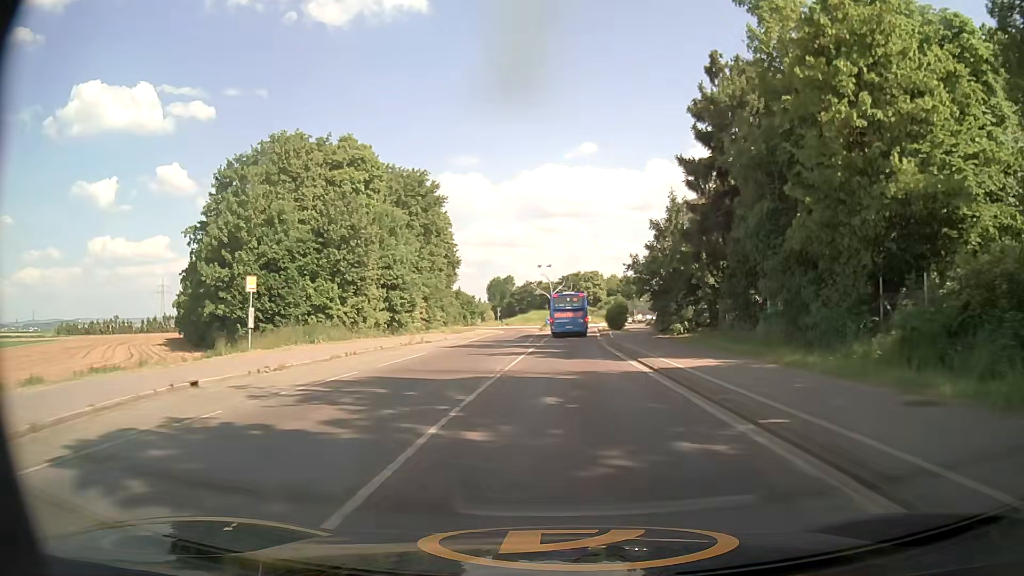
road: secondary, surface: asphalt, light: Day
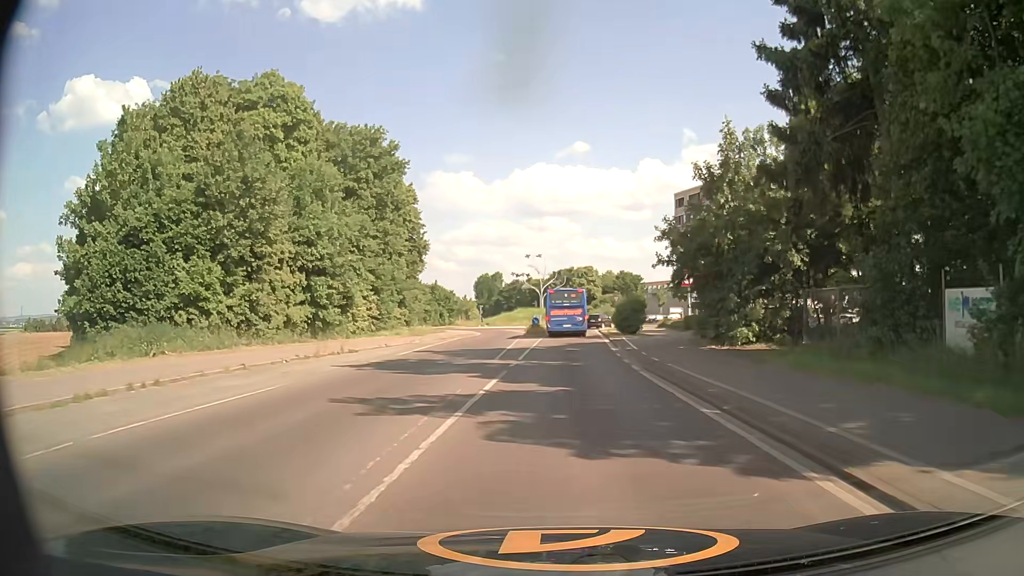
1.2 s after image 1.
(+0.2, +15.4) m; +1°
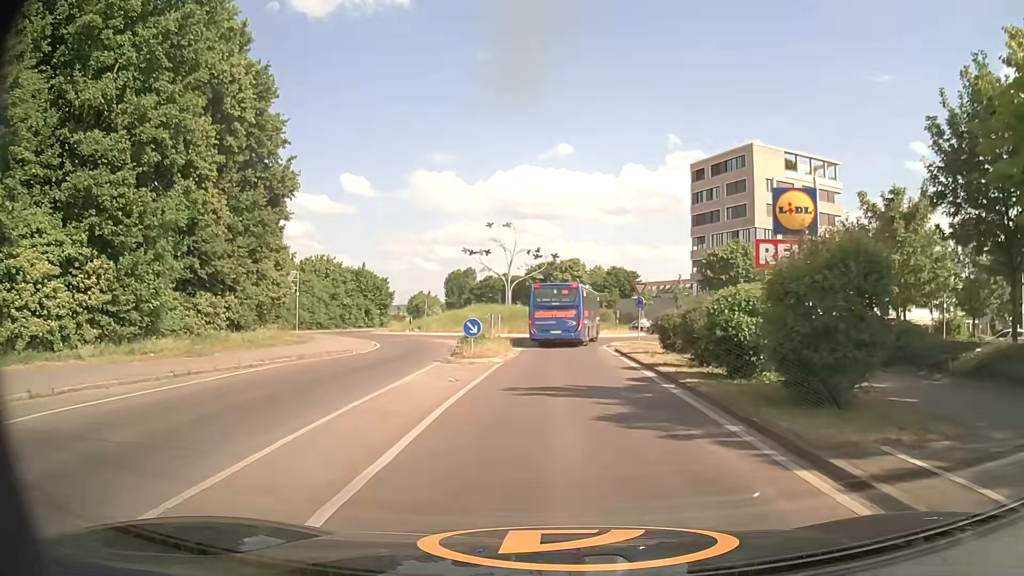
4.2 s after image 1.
(+0.6, +31.0) m; +2°
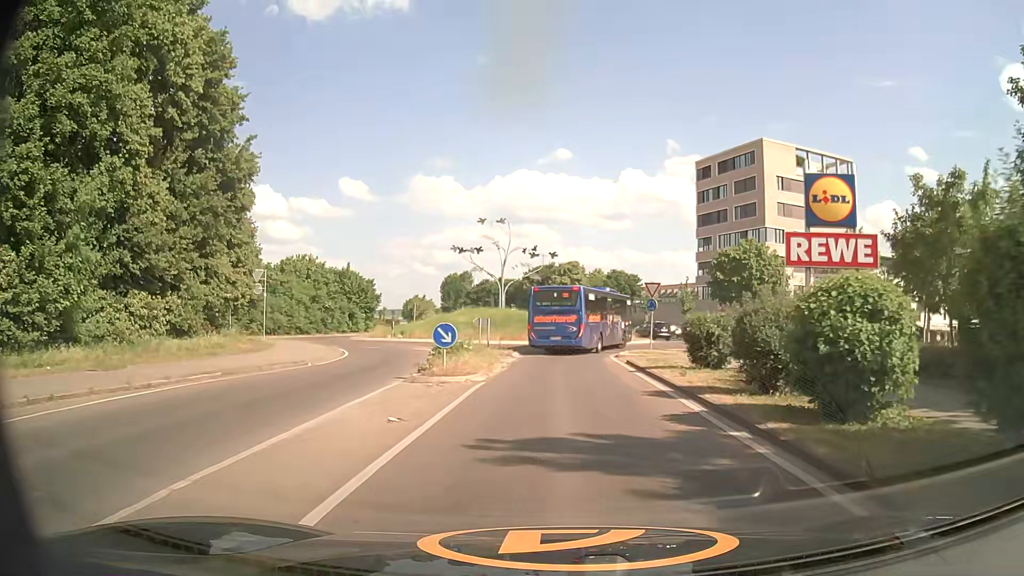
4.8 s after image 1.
(0.0, +5.1) m; +1°
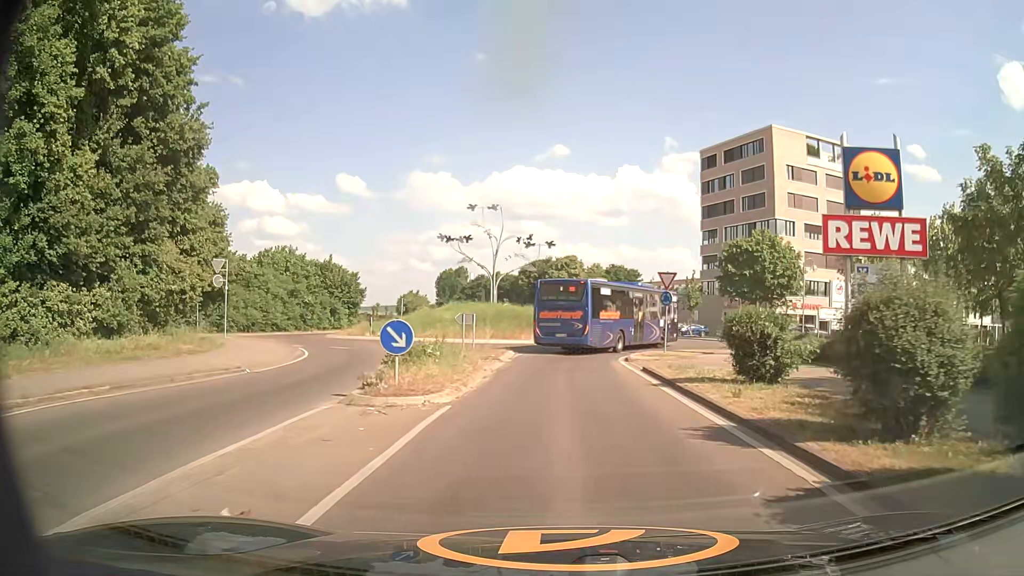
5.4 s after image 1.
(0.0, +4.8) m; 0°
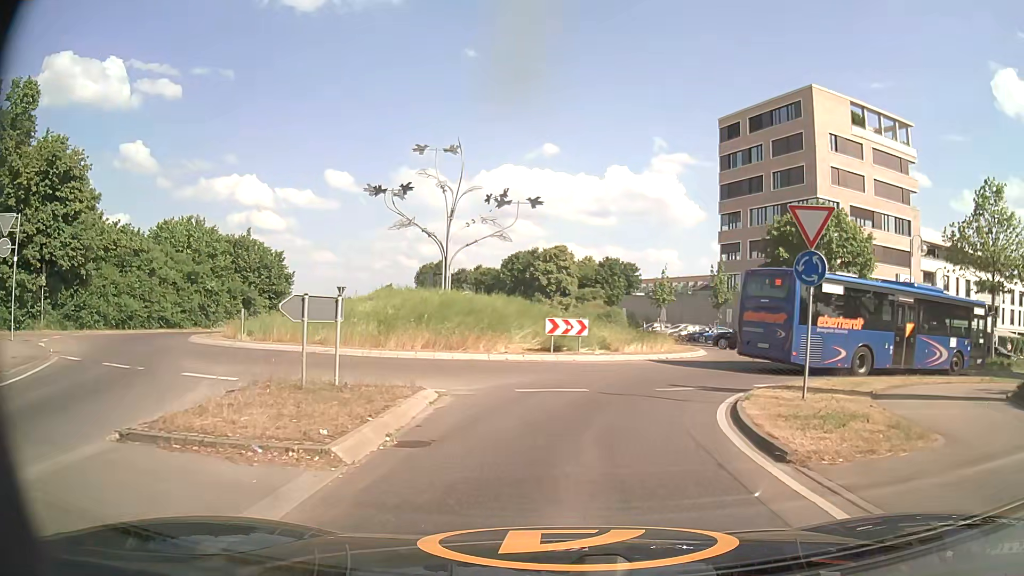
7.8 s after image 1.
(+0.1, +16.1) m; +1°
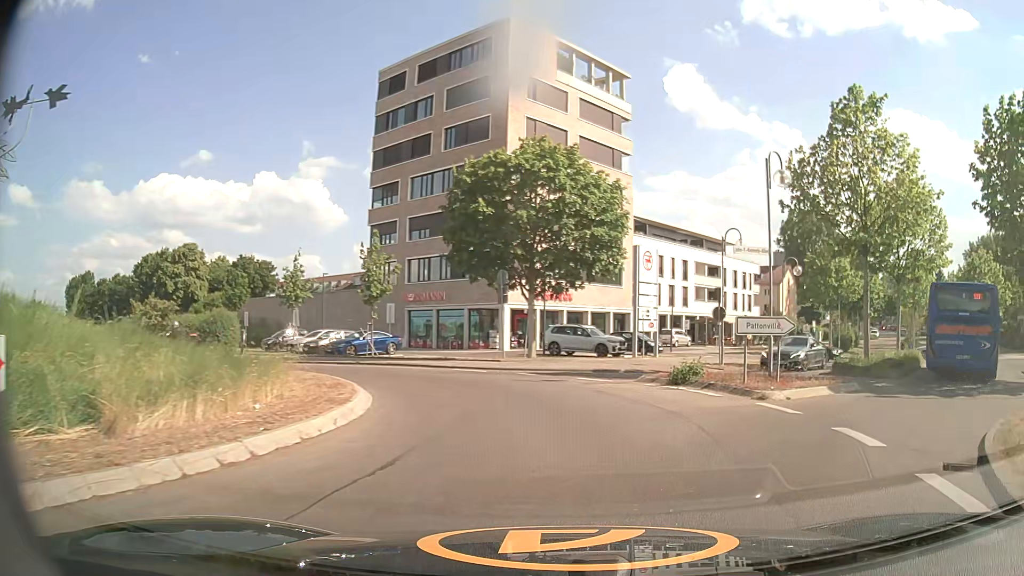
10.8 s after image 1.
(+2.6, +16.1) m; +31°
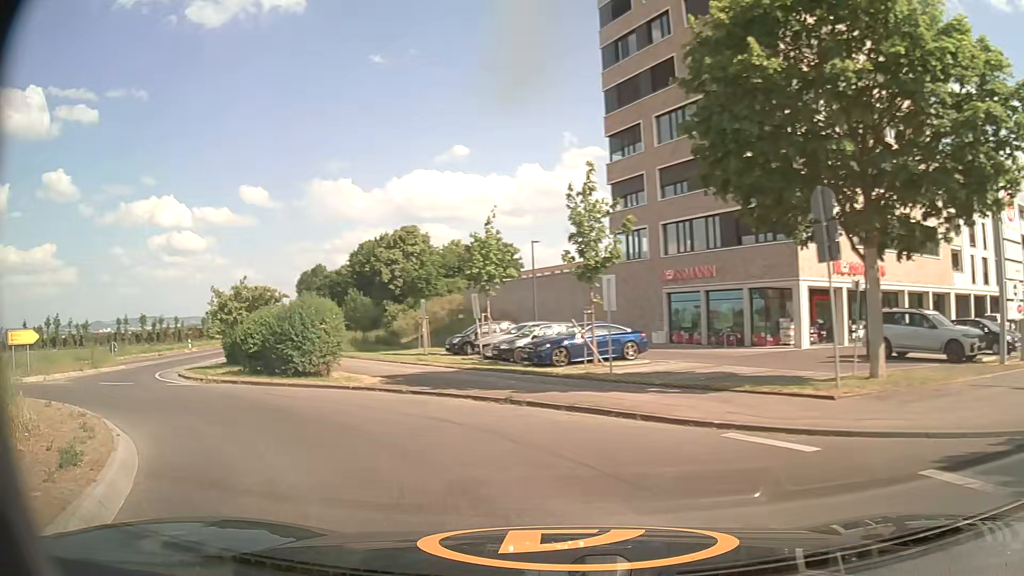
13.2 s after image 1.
(-1.4, +14.6) m; -25°
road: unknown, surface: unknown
(-3, +9) (-10, +16) (-16, +24) (-20, +33) (-23, +43) (-26, +52) (-29, +62) (-32, +71) (-36, +81) (-39, +90) m
